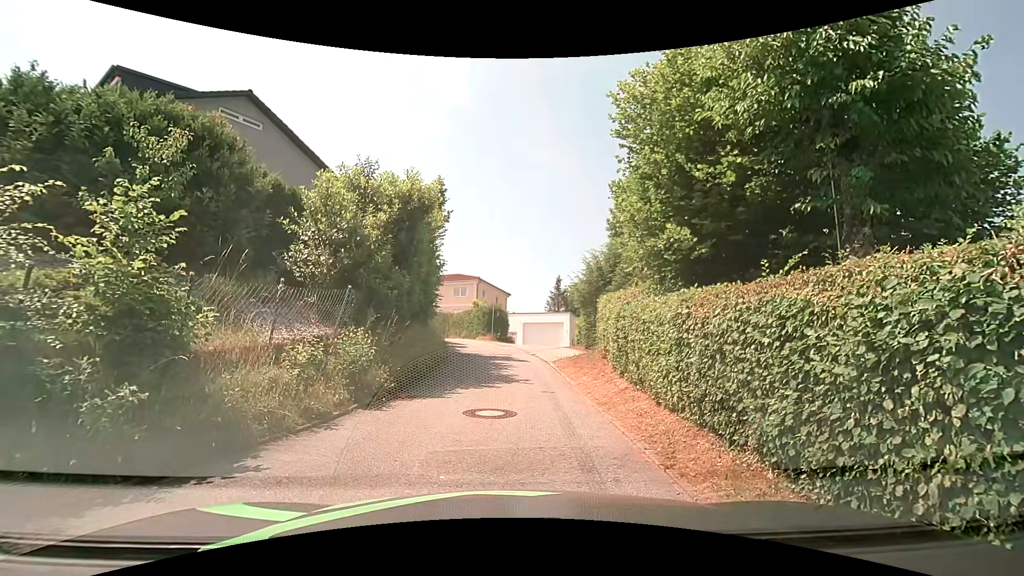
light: Day
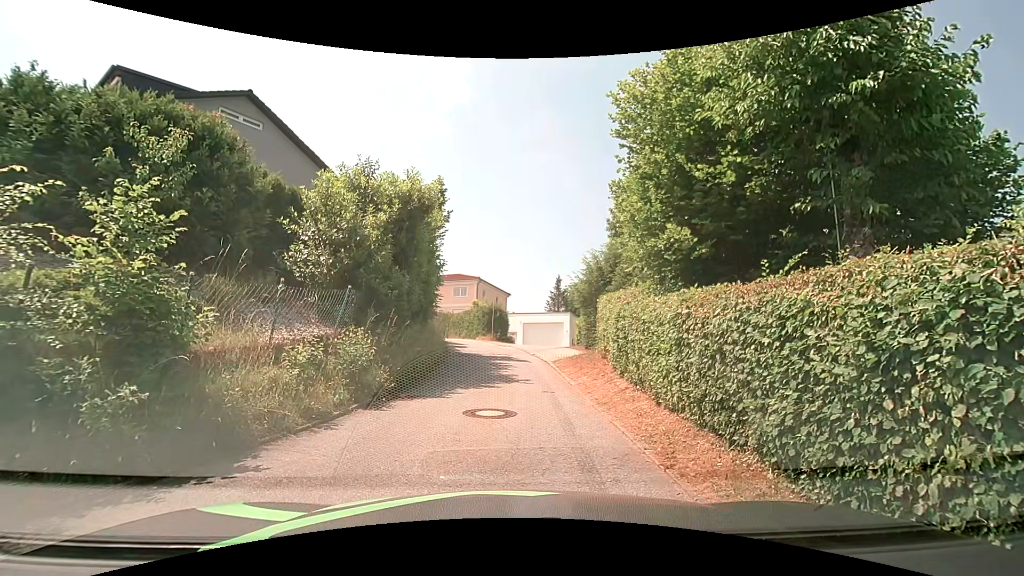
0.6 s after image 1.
(0.0, 0.0) m; 0°
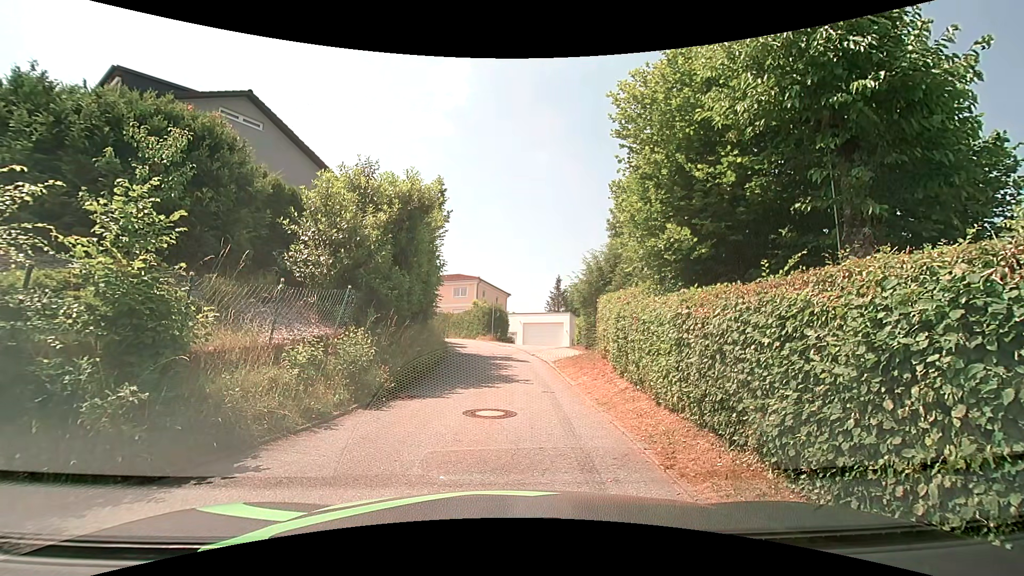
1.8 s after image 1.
(0.0, 0.0) m; 0°
